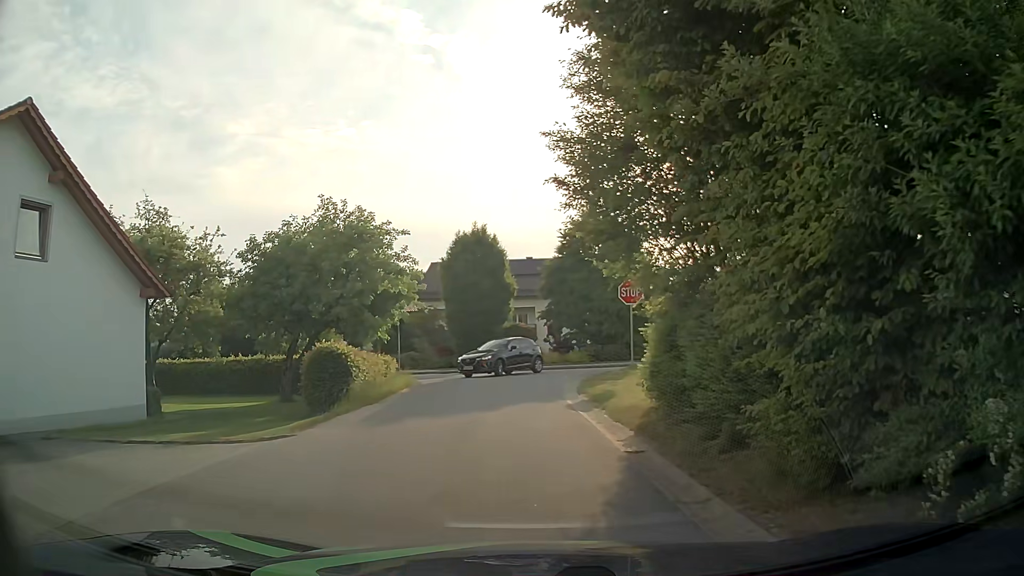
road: residential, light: Day
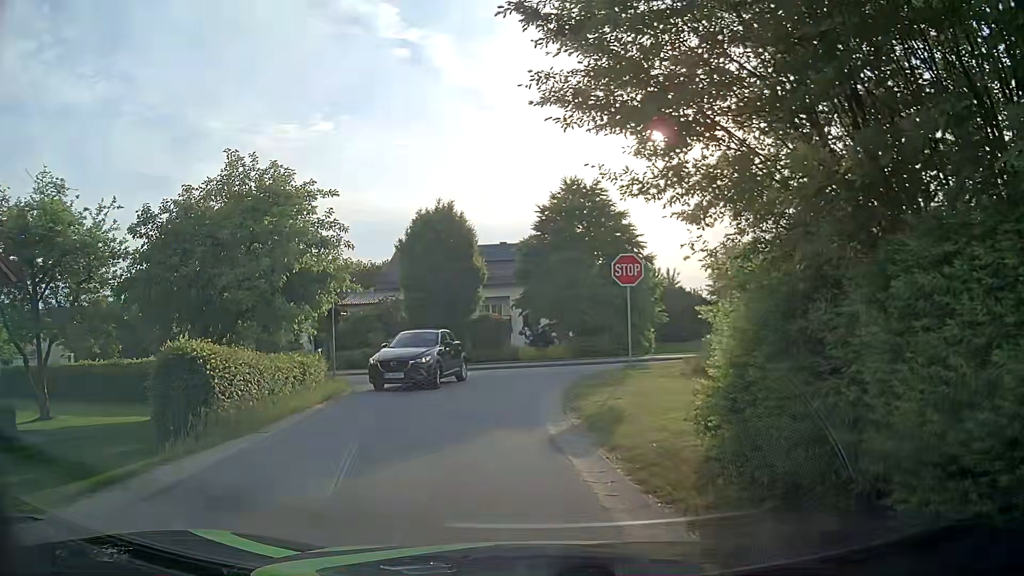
(+0.1, +5.3) m; +2°
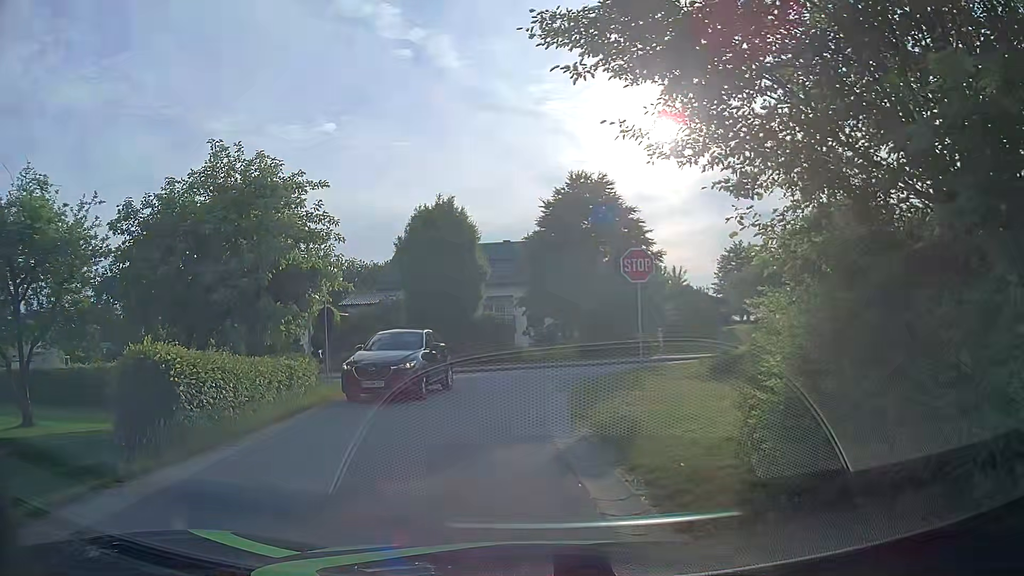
(0.0, +1.1) m; 0°
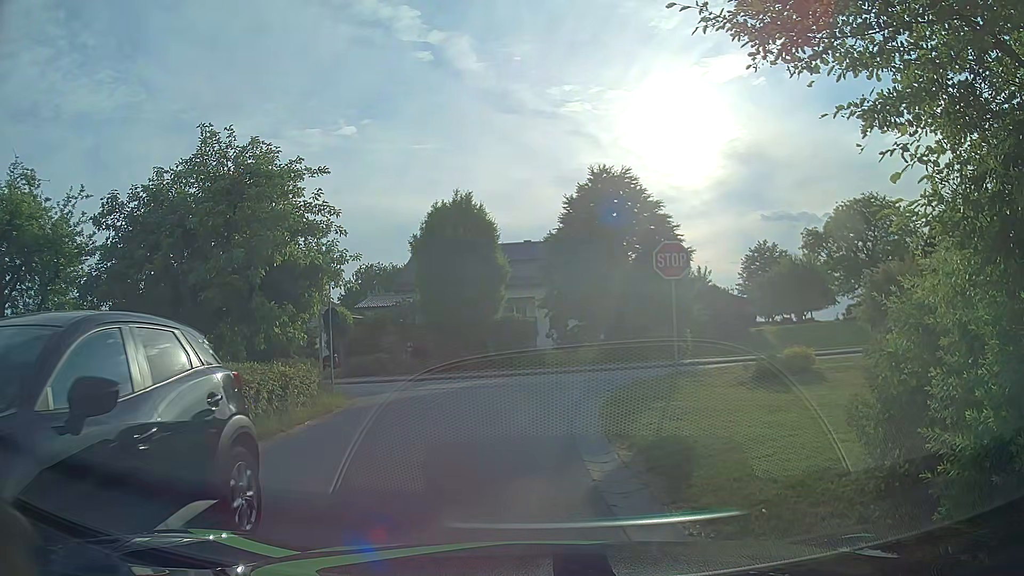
(0.0, +1.6) m; +1°
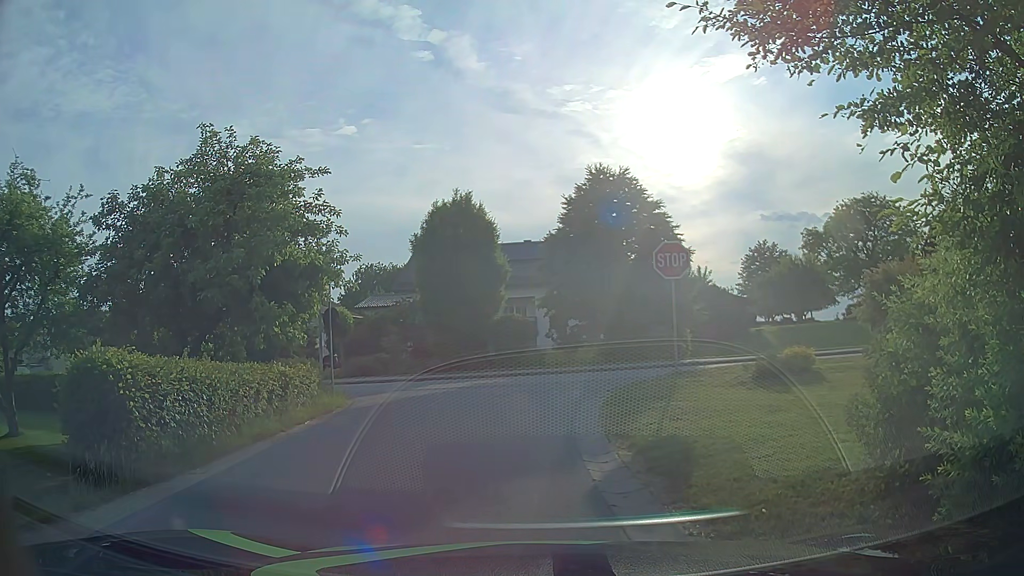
(0.0, 0.0) m; 0°
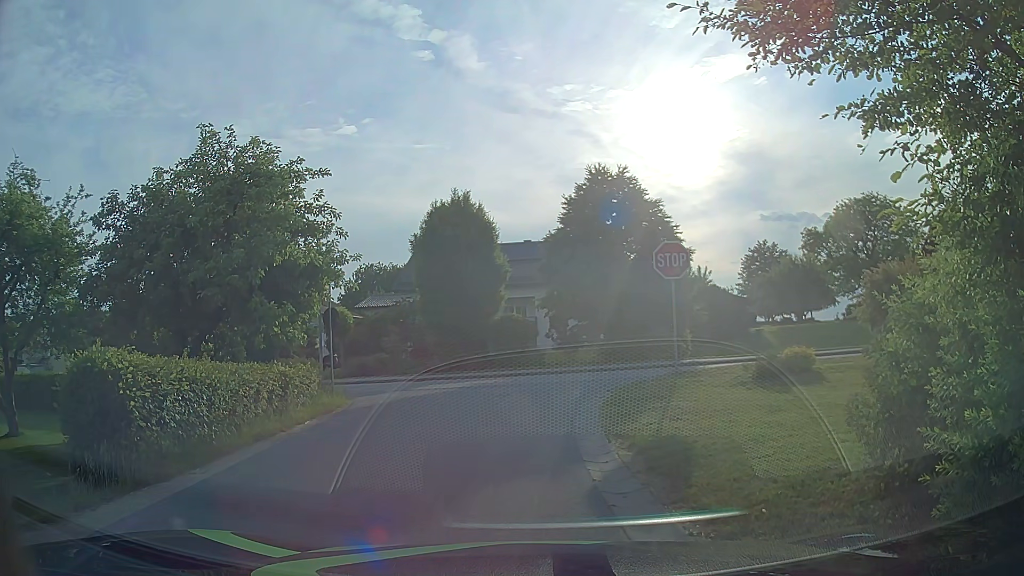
(0.0, 0.0) m; 0°
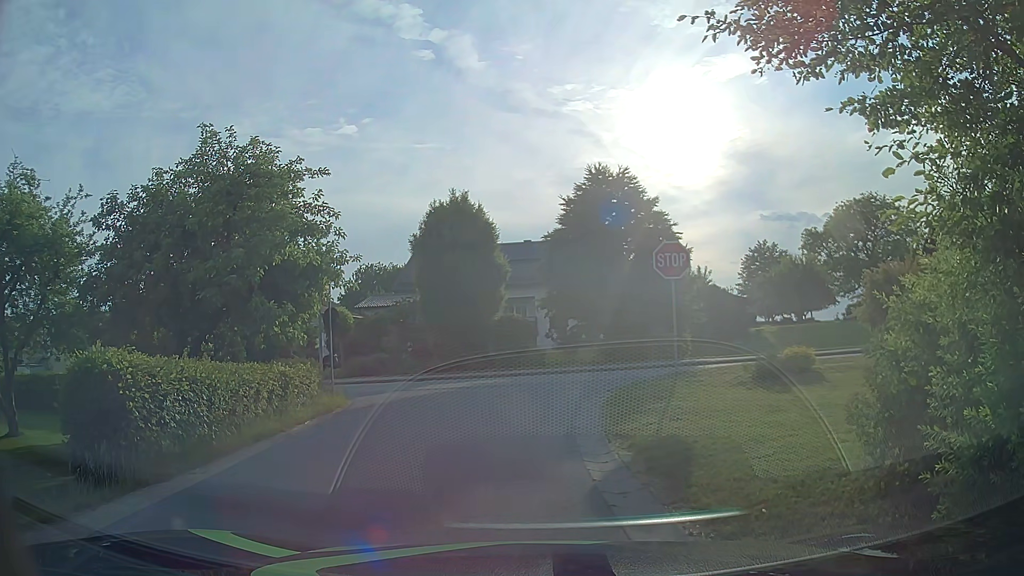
(0.0, 0.0) m; 0°
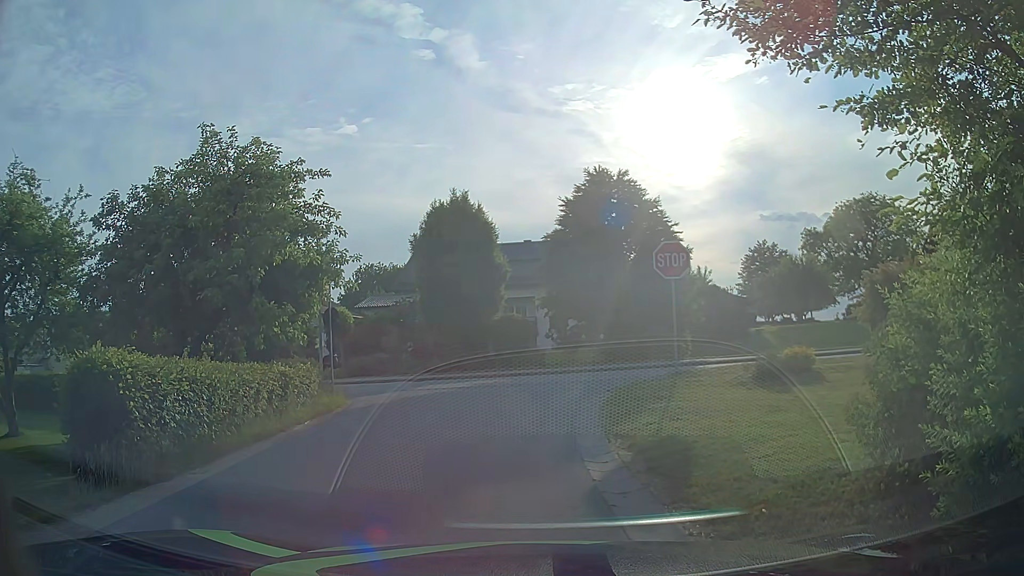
(0.0, 0.0) m; 0°
